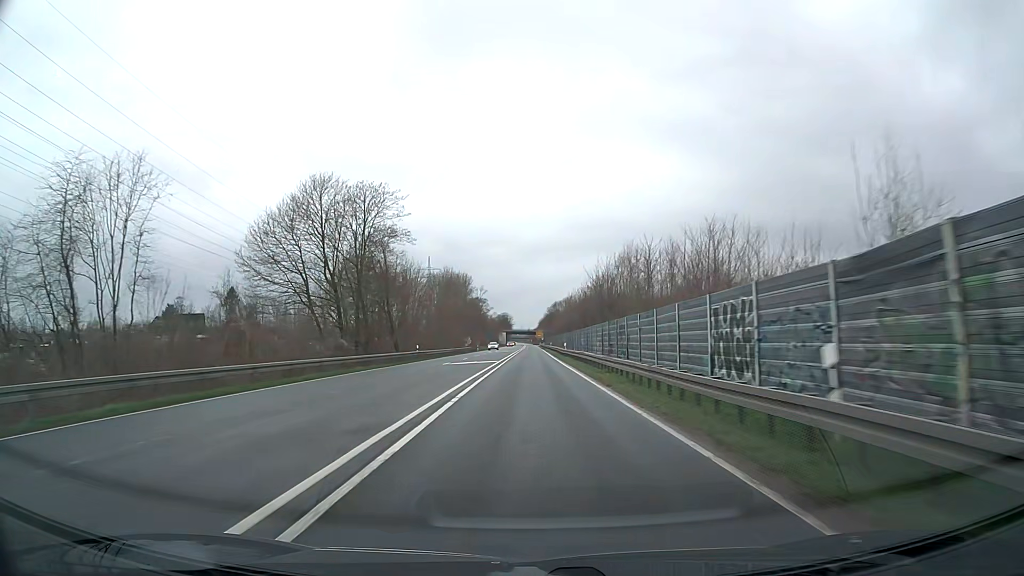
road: trunk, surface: asphalt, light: Day
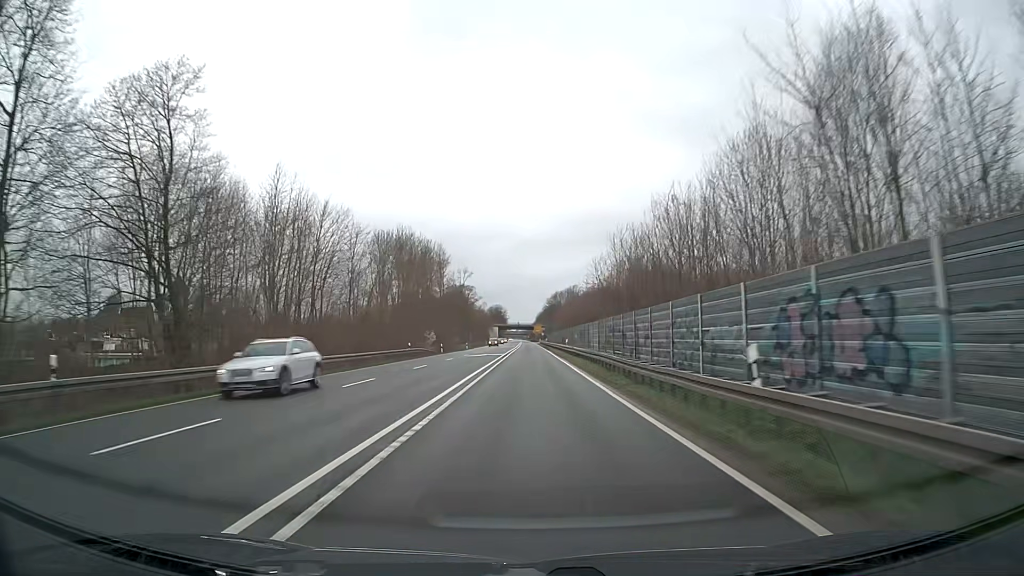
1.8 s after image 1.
(0.0, +47.4) m; 0°
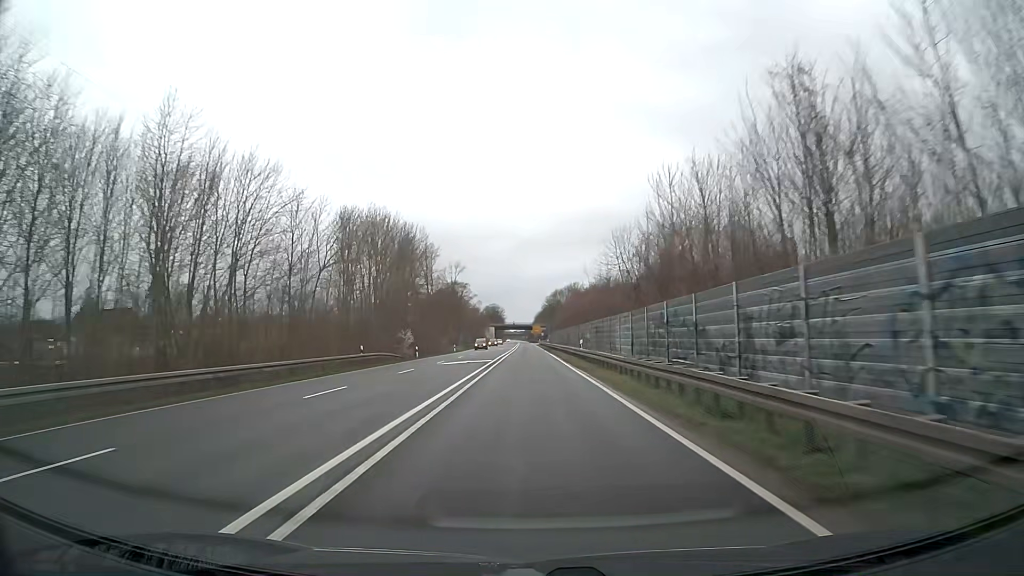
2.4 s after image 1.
(+0.1, +15.8) m; 0°
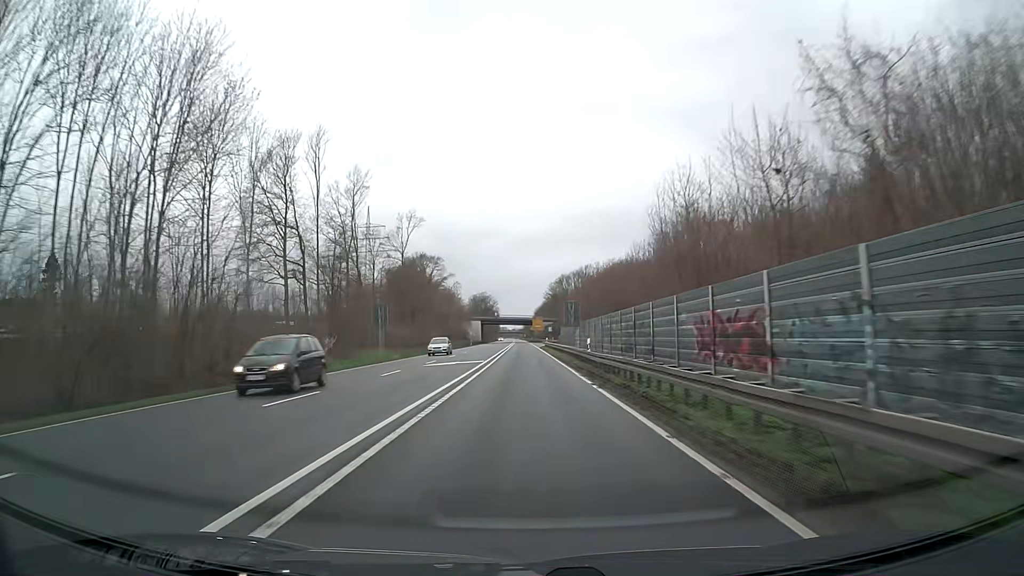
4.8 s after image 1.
(0.0, +63.2) m; 0°
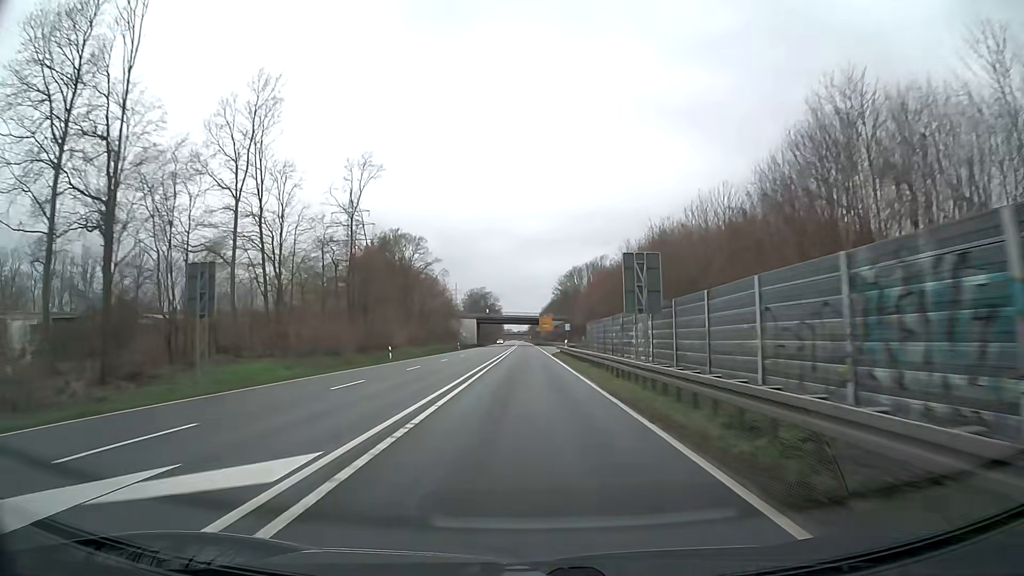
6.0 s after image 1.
(-0.2, +31.6) m; -1°
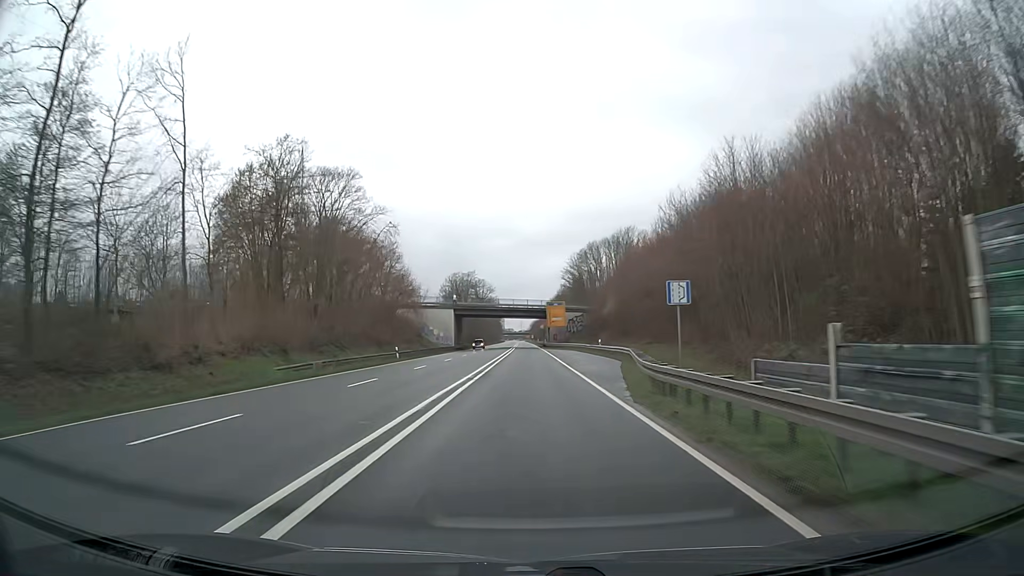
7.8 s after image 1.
(-0.1, +47.4) m; 0°
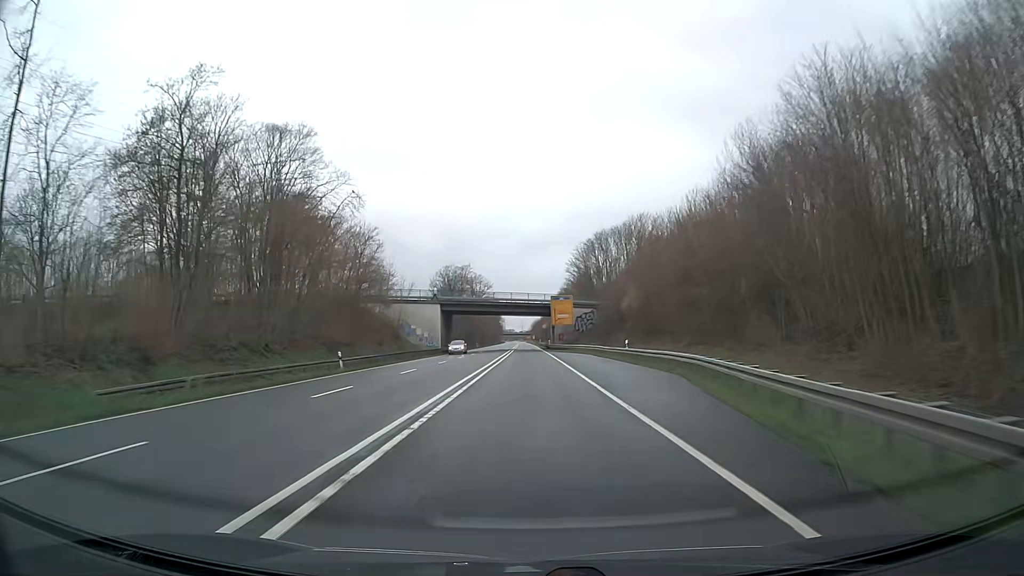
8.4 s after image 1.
(0.0, +15.8) m; 0°
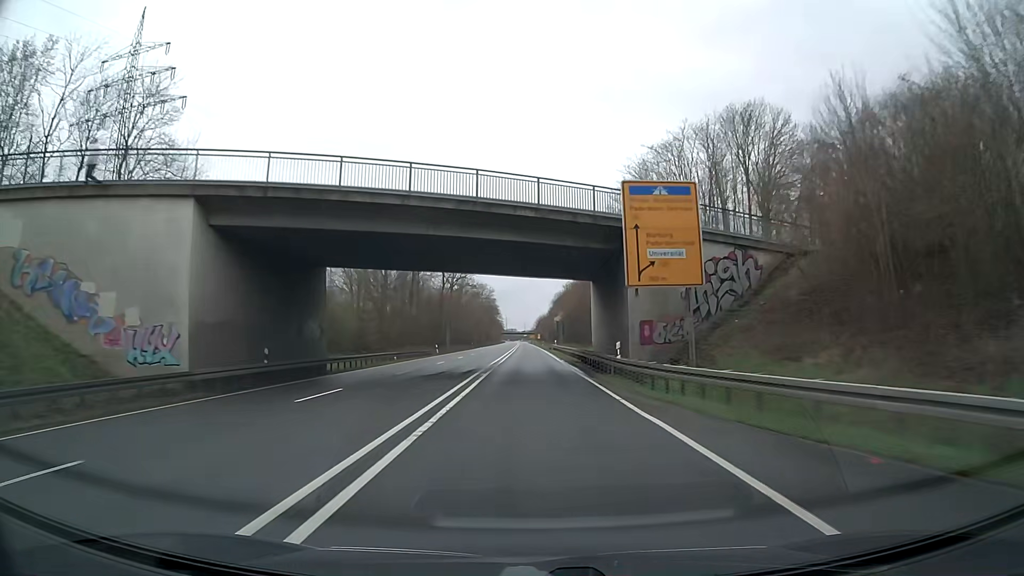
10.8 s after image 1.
(-0.4, +63.2) m; 0°
(0, +10) (0, +20) (0, +30) (0, +40) (0, +50) (0, +60) (0, +70) (0, +80) (0, +90) (0, +100) m
